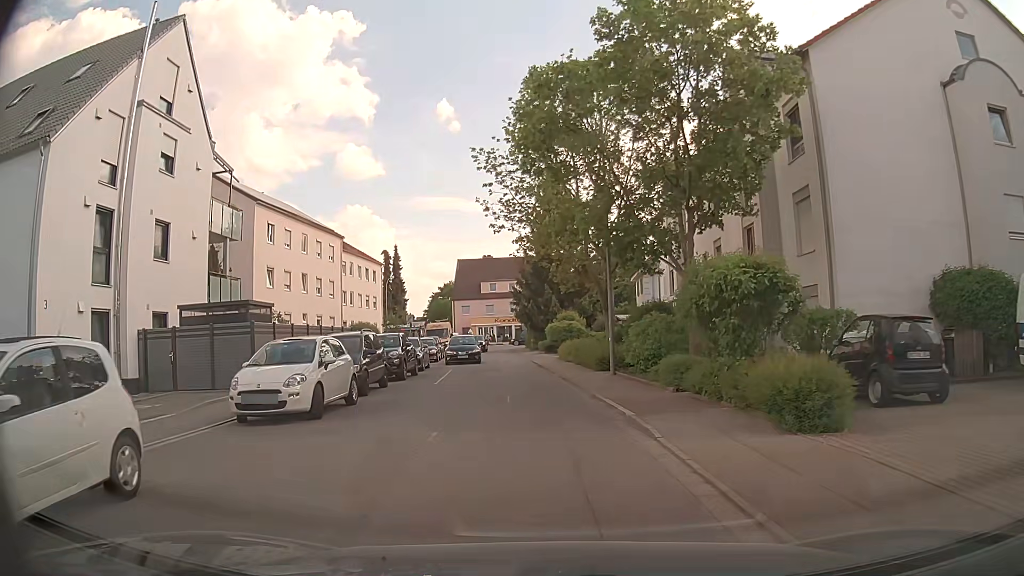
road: unclassified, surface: asphalt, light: Day
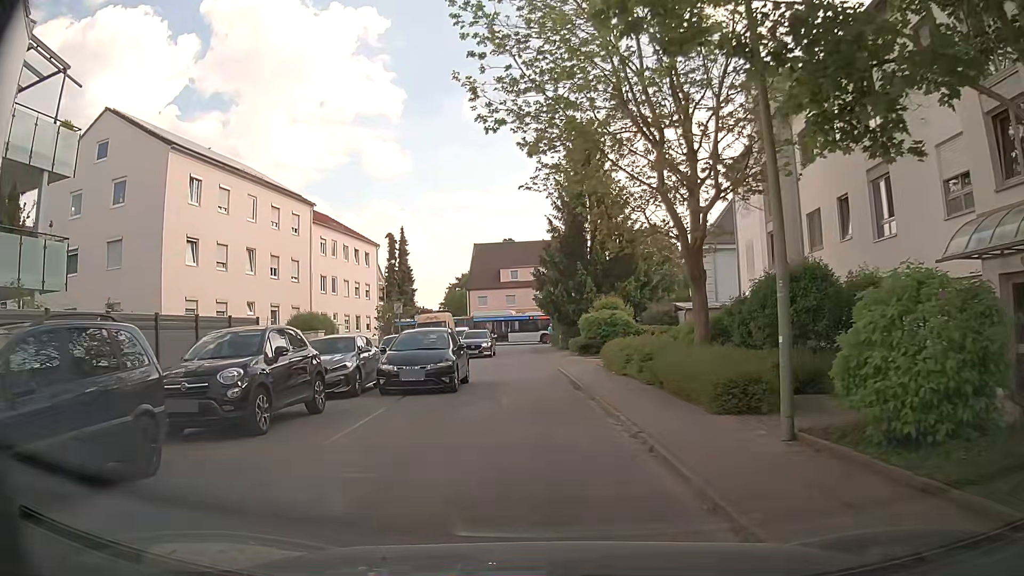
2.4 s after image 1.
(-0.2, +13.2) m; -2°
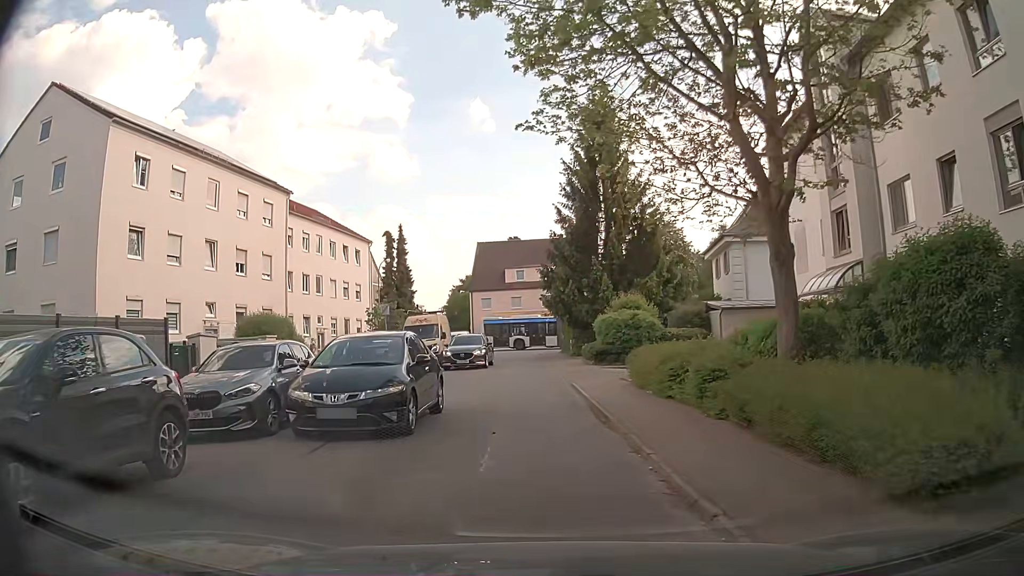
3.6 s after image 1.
(0.0, +5.4) m; -2°
